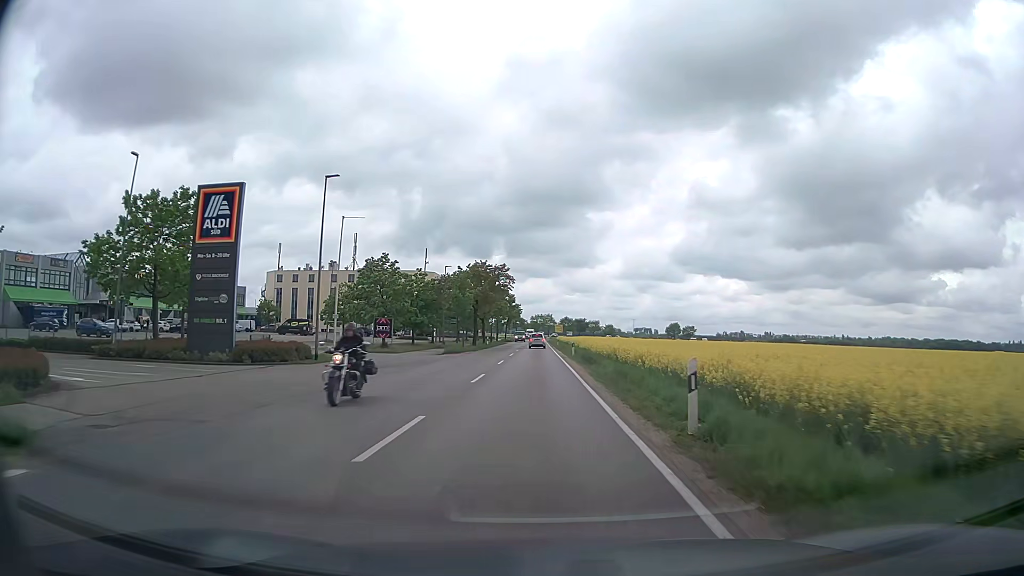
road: secondary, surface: asphalt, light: Day
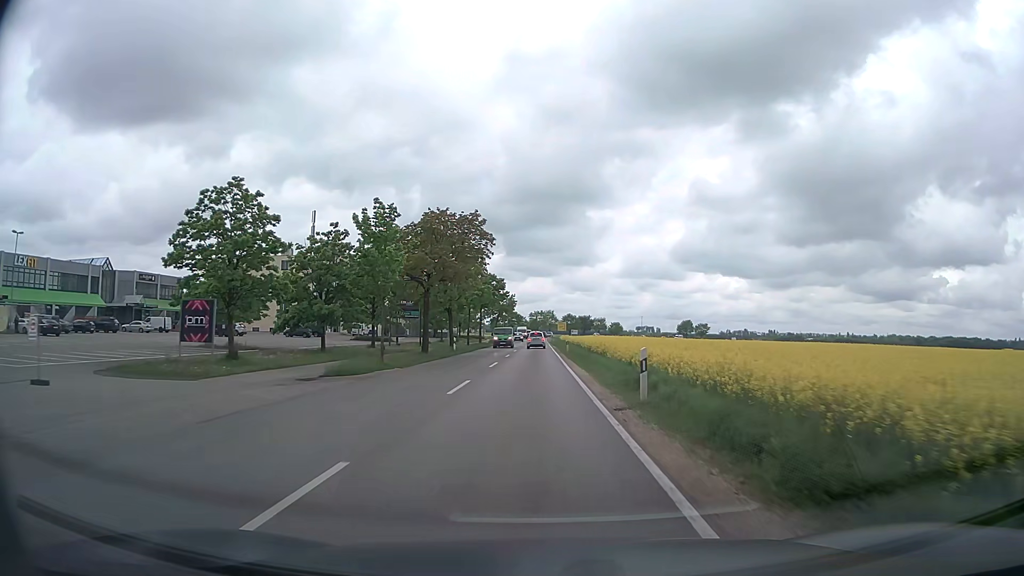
(0.0, +28.2) m; 0°
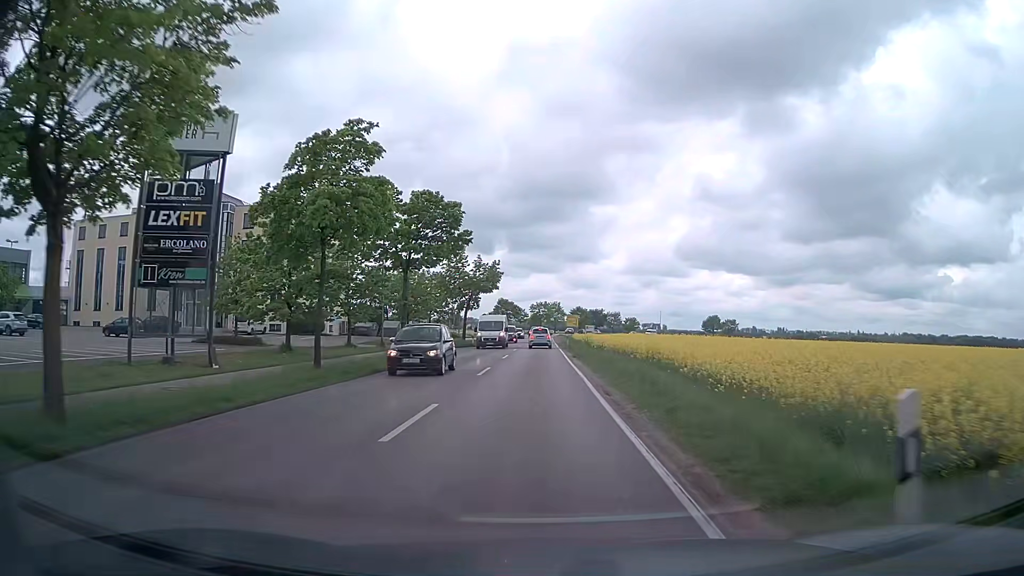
(-0.2, +42.6) m; 0°
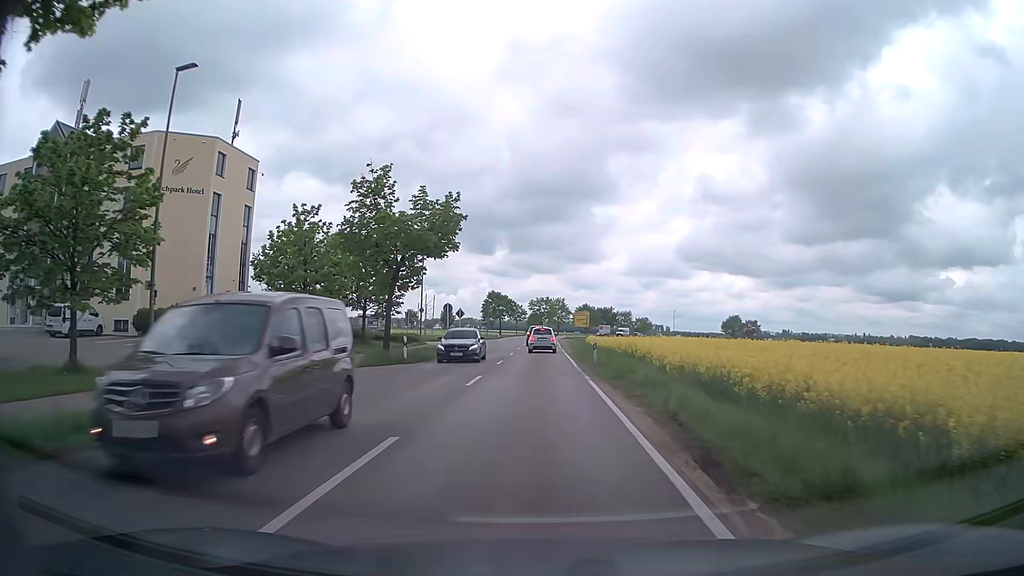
(0.0, +27.5) m; 0°
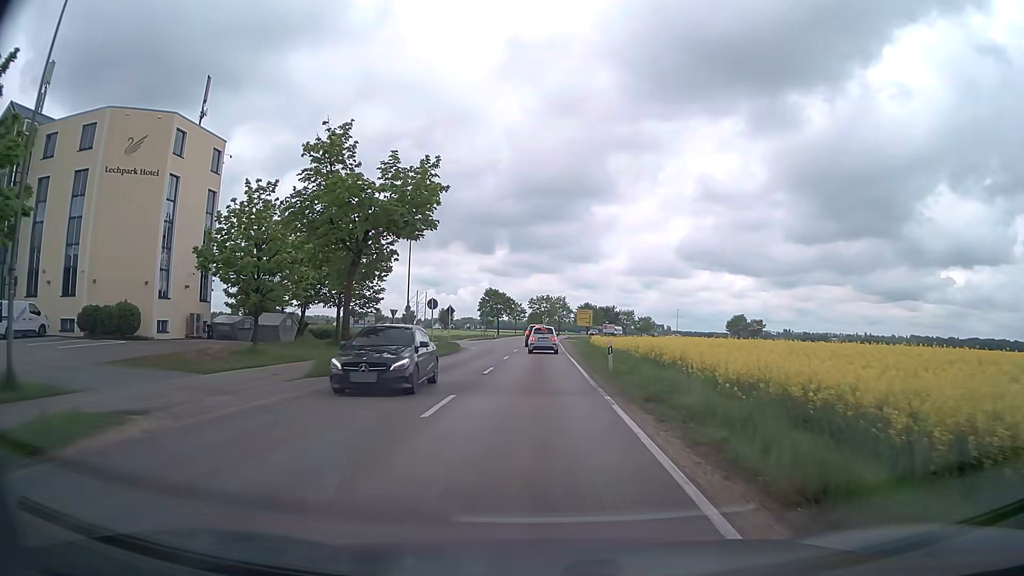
(0.0, +5.9) m; 0°
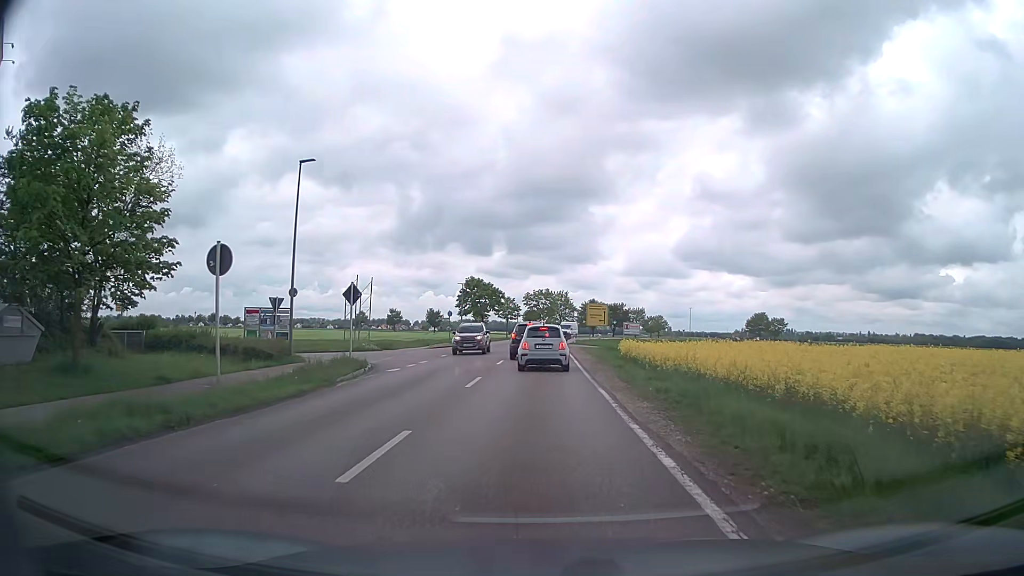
(0.0, +24.2) m; 0°
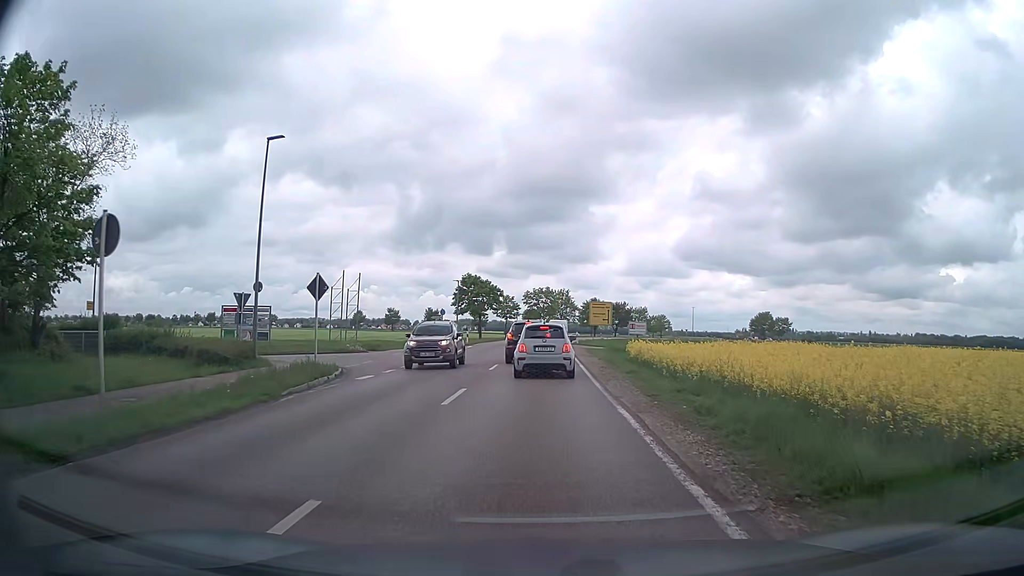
(0.0, +3.7) m; 0°
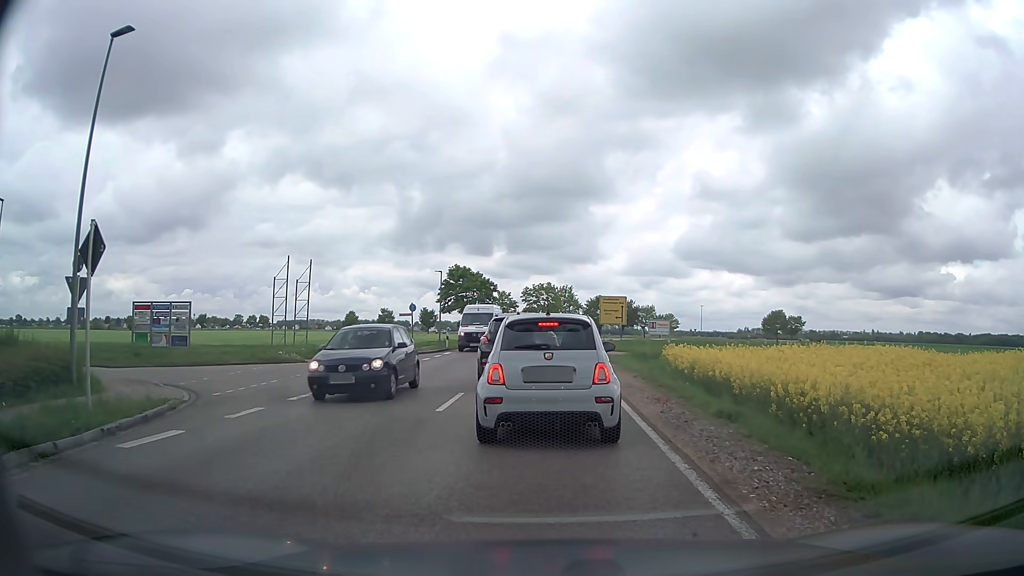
(0.0, +10.7) m; -2°
(0, +10) (0, +20) (+1, +30) (+1, +40) (+2, +50) (+3, +60) (+4, +70) (+6, +80) (+8, +89) (+11, +99) m
